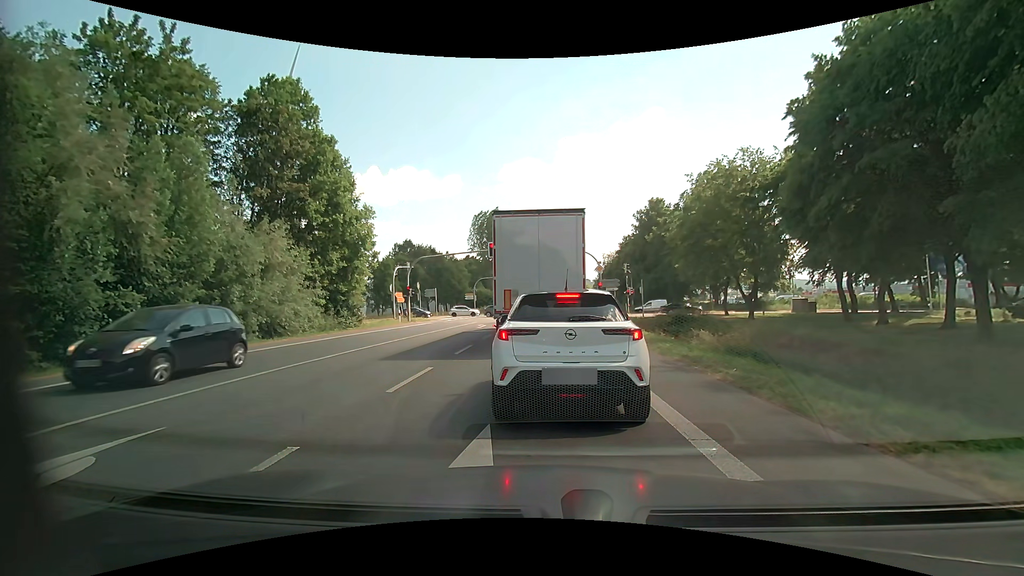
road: primary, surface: asphalt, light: Day
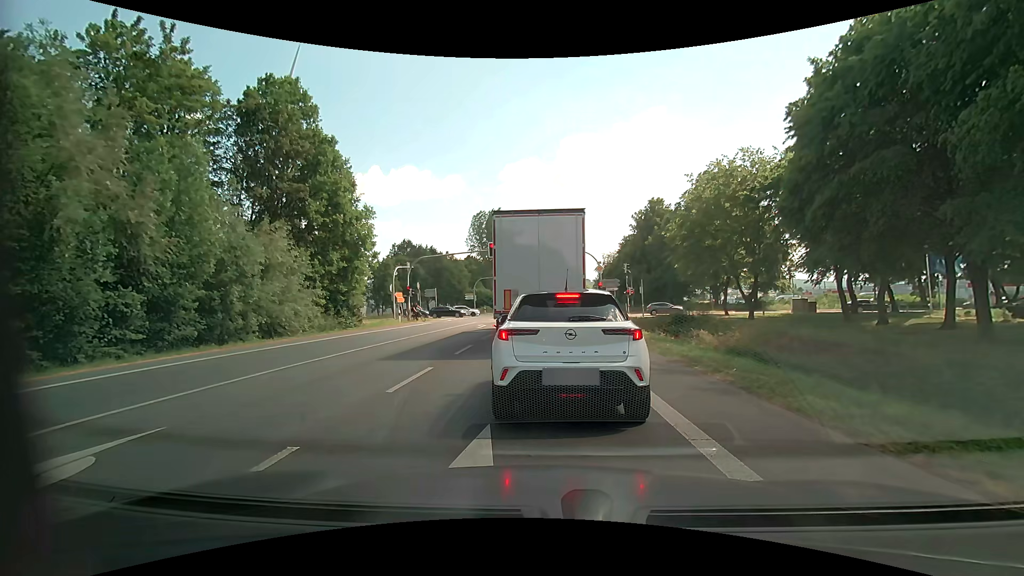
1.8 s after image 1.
(0.0, 0.0) m; 0°
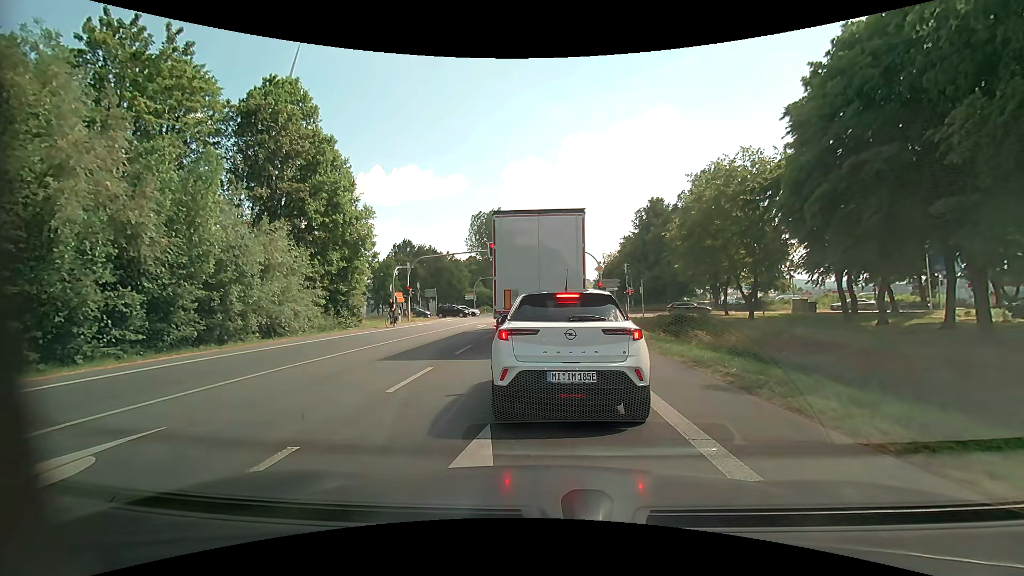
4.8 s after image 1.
(0.0, 0.0) m; 0°
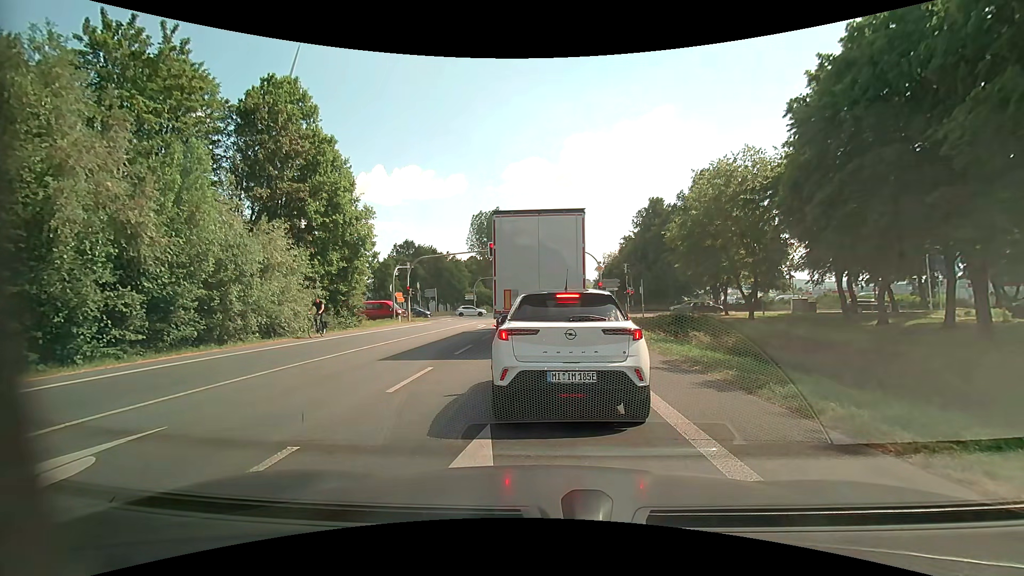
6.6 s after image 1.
(0.0, 0.0) m; 0°
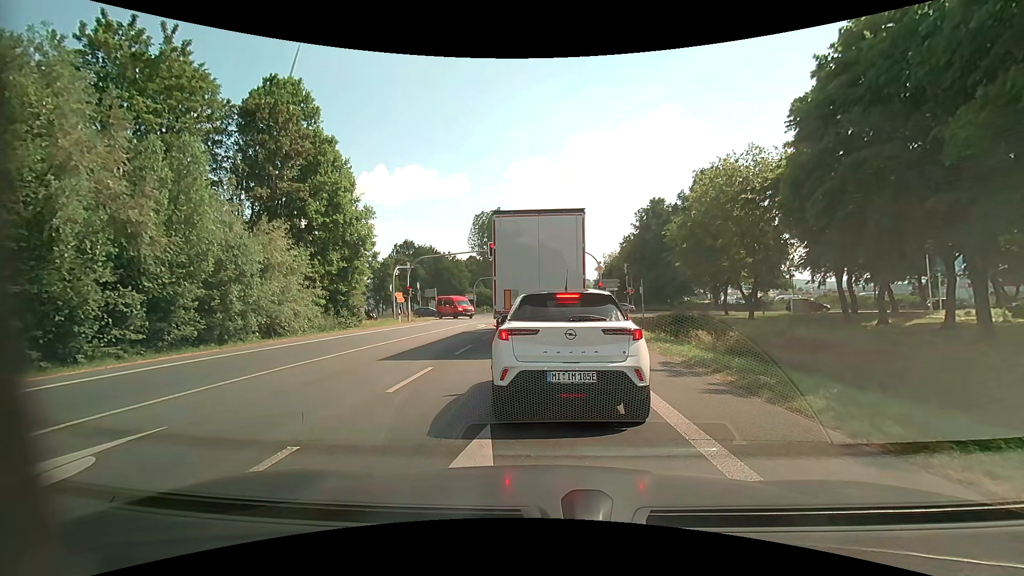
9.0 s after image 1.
(0.0, 0.0) m; 0°
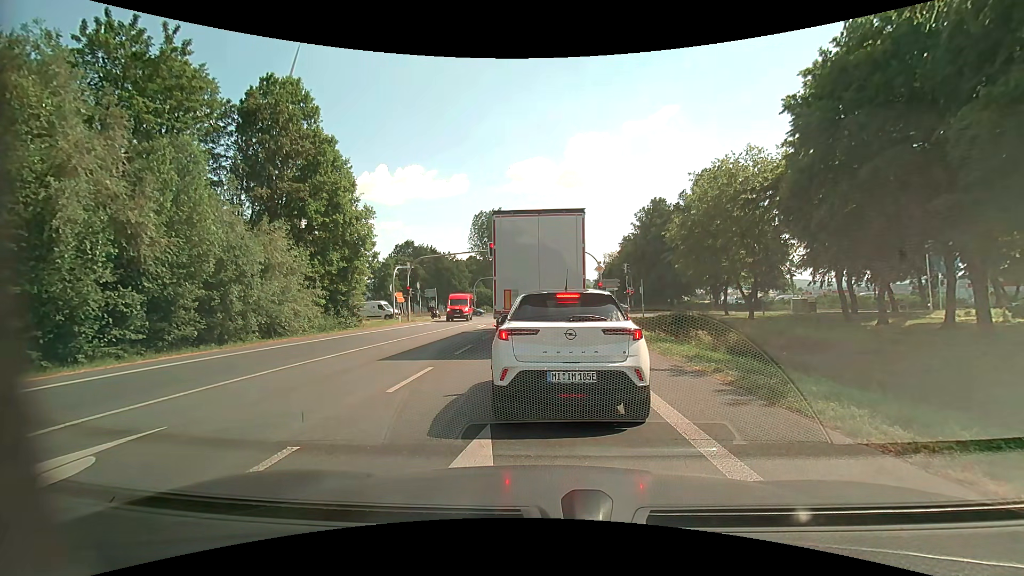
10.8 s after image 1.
(0.0, 0.0) m; 0°
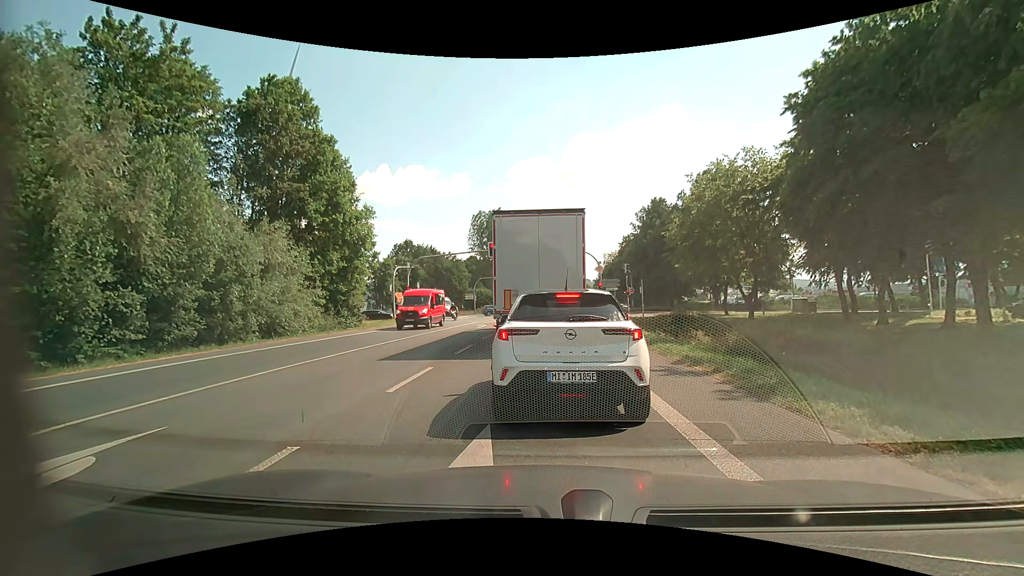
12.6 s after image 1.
(0.0, 0.0) m; 0°
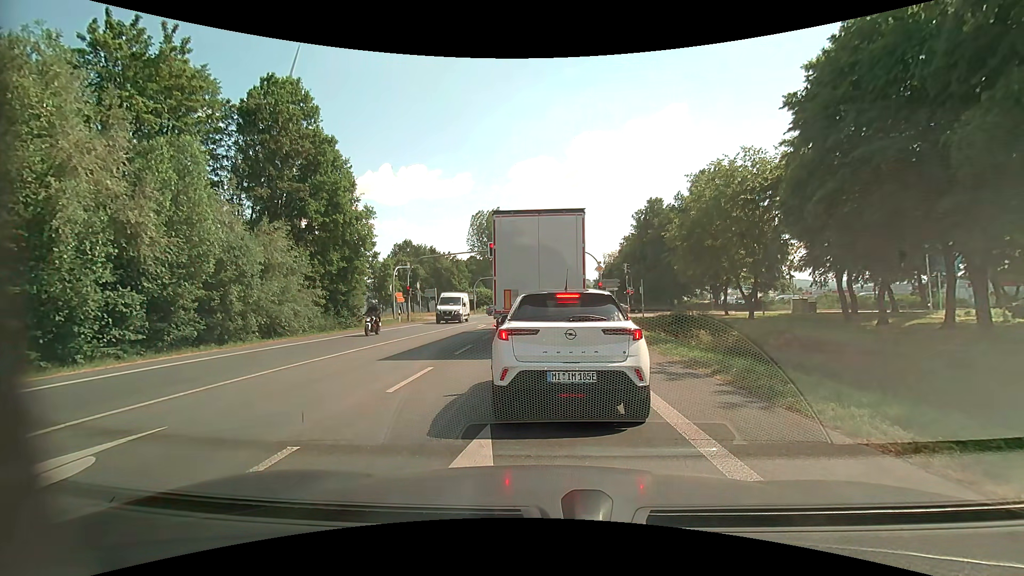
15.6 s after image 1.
(0.0, 0.0) m; 0°
(0, +10) (-1, +20) (-1, +30) (-1, +40) (0, +50) (+6, +58) (+16, +60) (+26, +61) (+36, +60) (+46, +59) m
